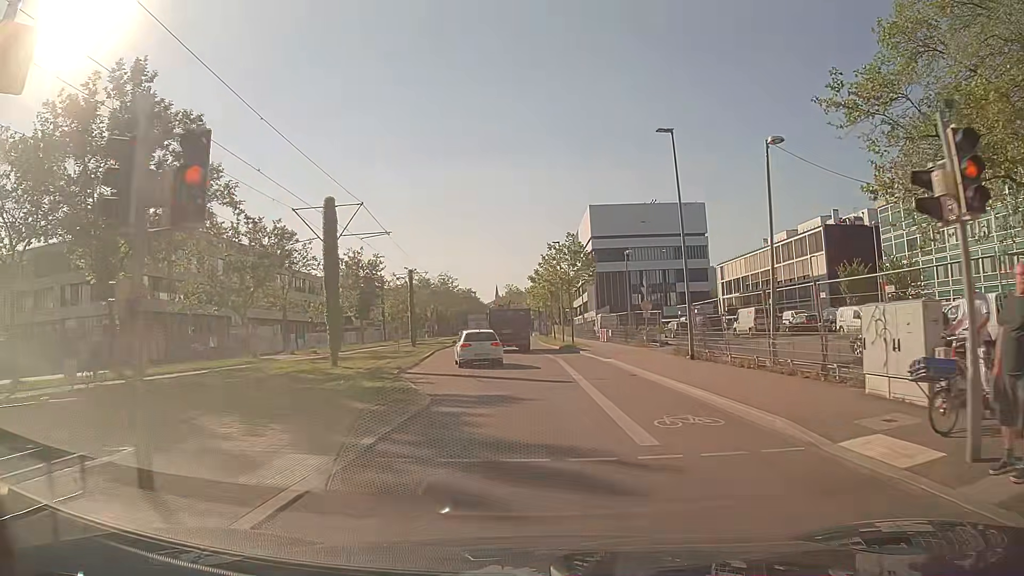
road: secondary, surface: asphalt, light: Day
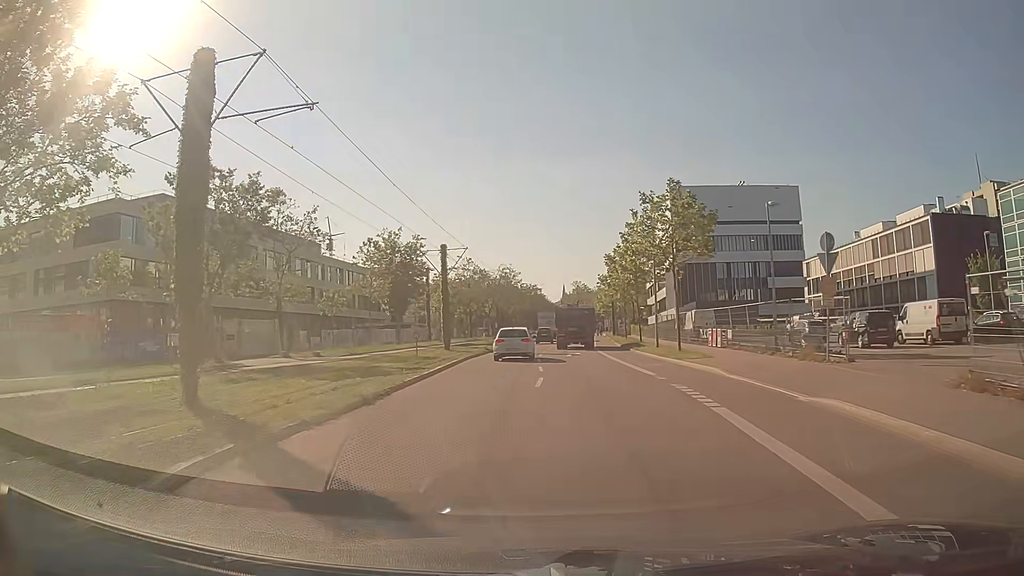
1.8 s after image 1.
(-0.6, +17.0) m; -5°
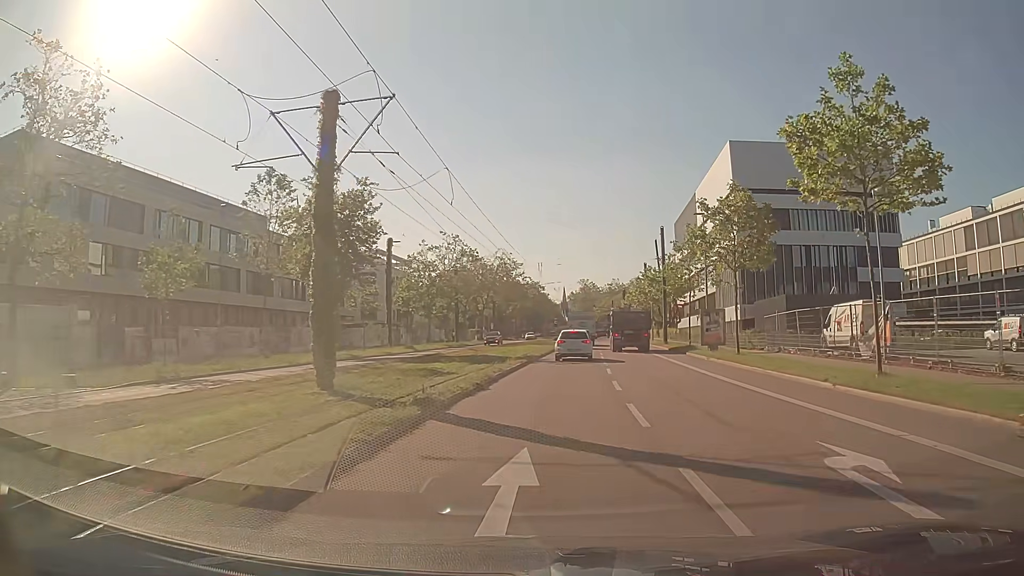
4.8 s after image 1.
(-1.3, +30.5) m; 0°
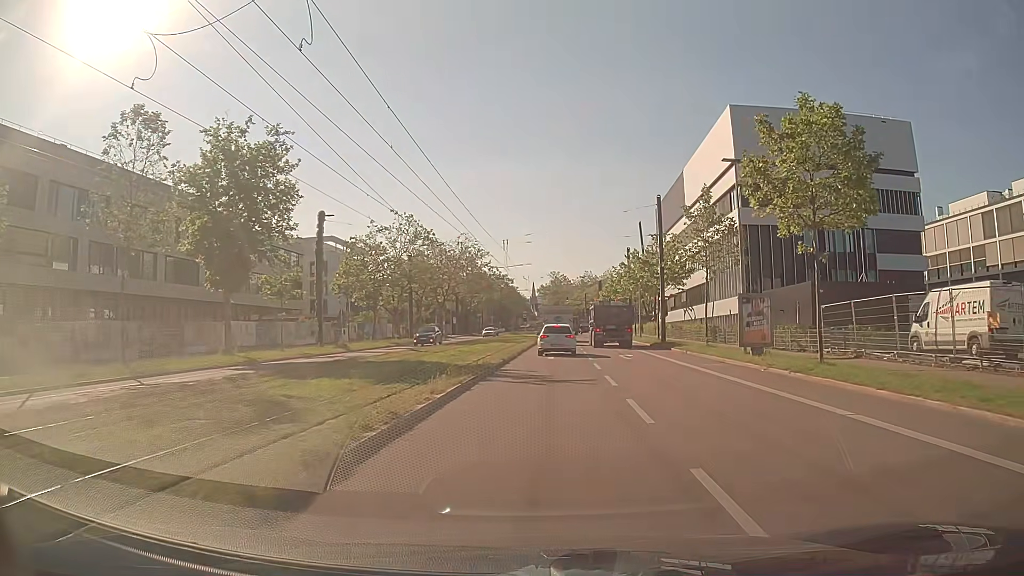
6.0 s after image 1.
(+0.4, +12.3) m; +3°
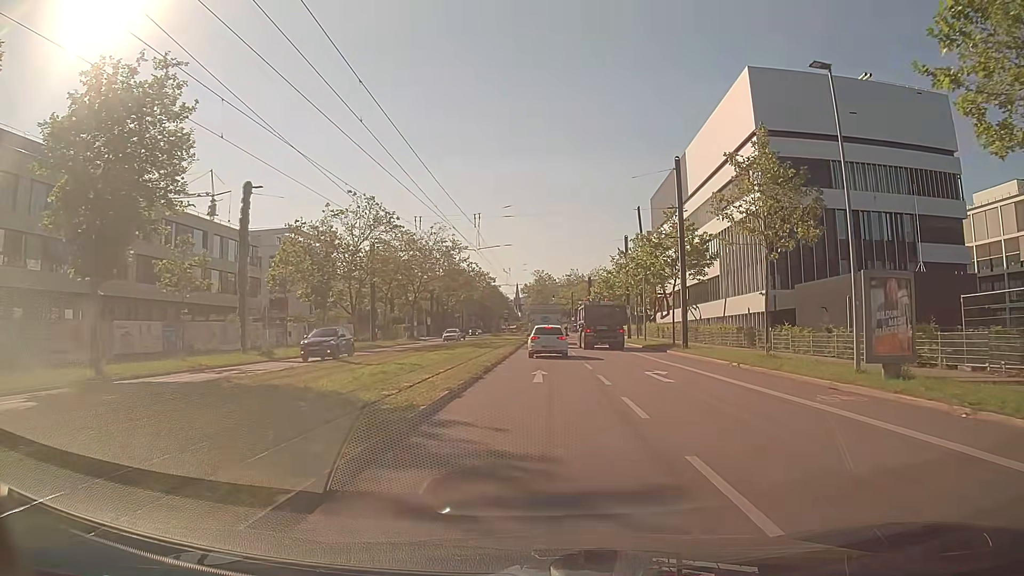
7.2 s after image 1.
(+0.1, +11.4) m; +1°
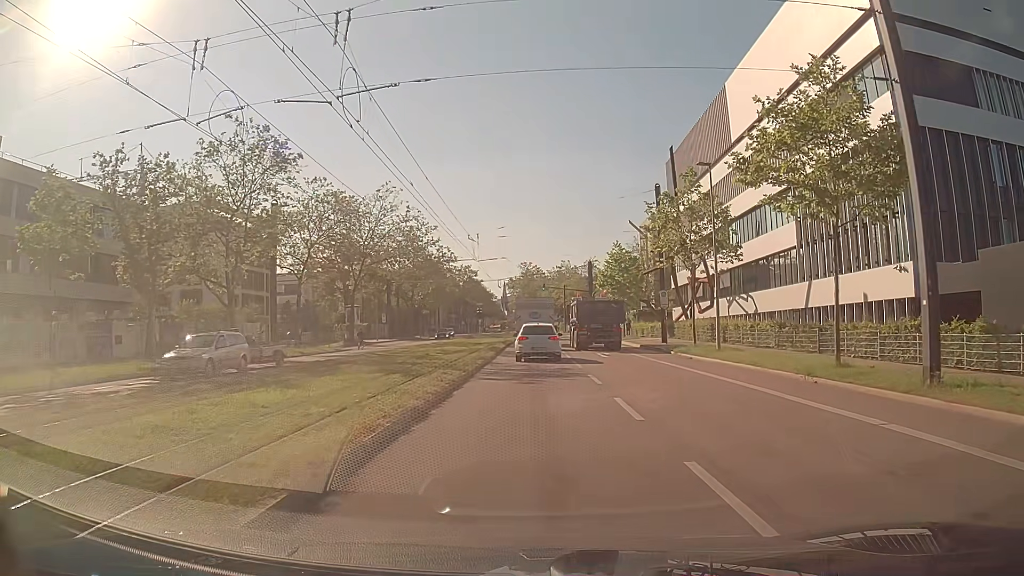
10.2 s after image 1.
(+0.4, +24.2) m; +1°
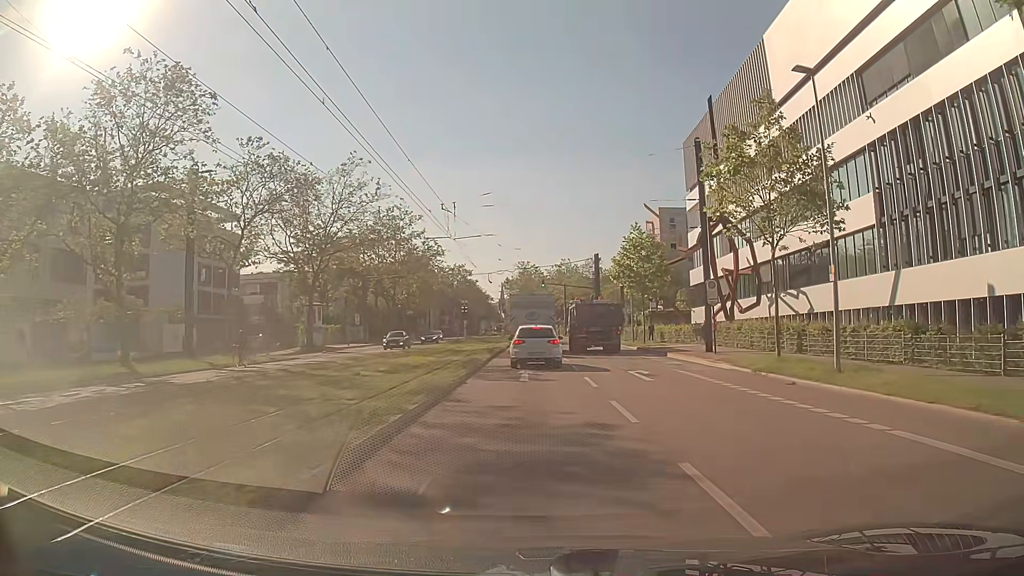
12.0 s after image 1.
(0.0, +11.8) m; 0°
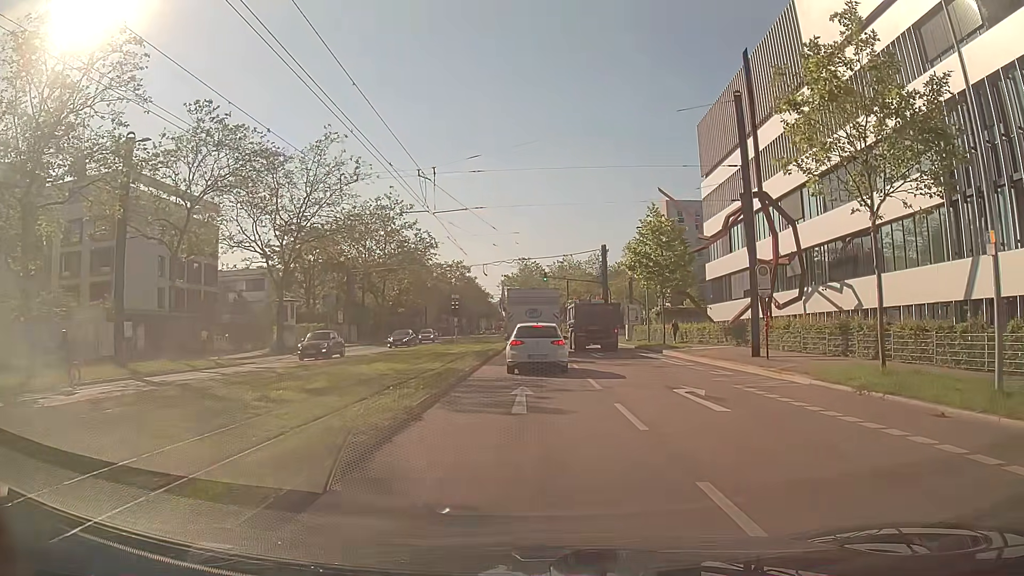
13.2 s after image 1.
(0.0, +6.8) m; 0°
